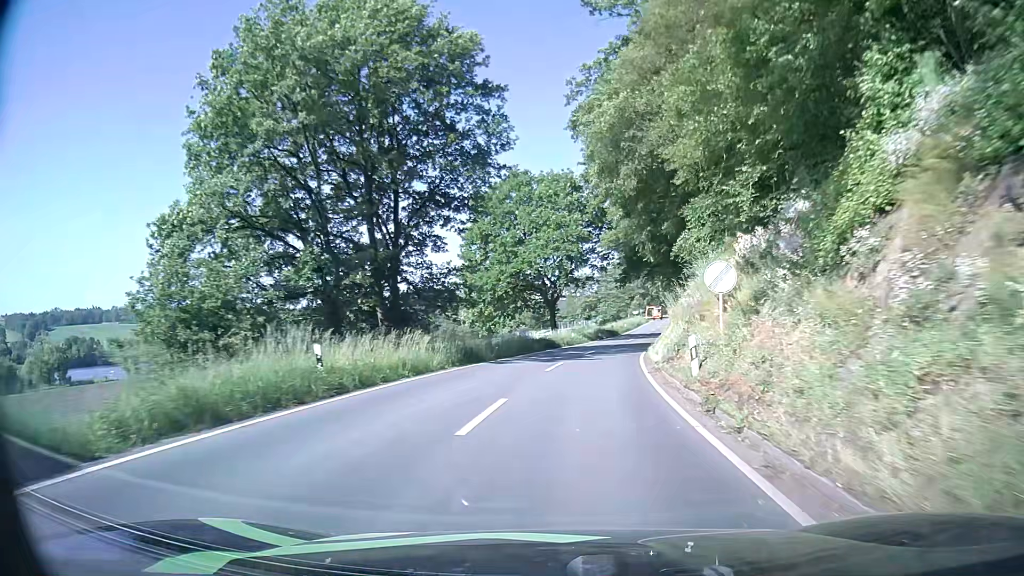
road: secondary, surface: asphalt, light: Day
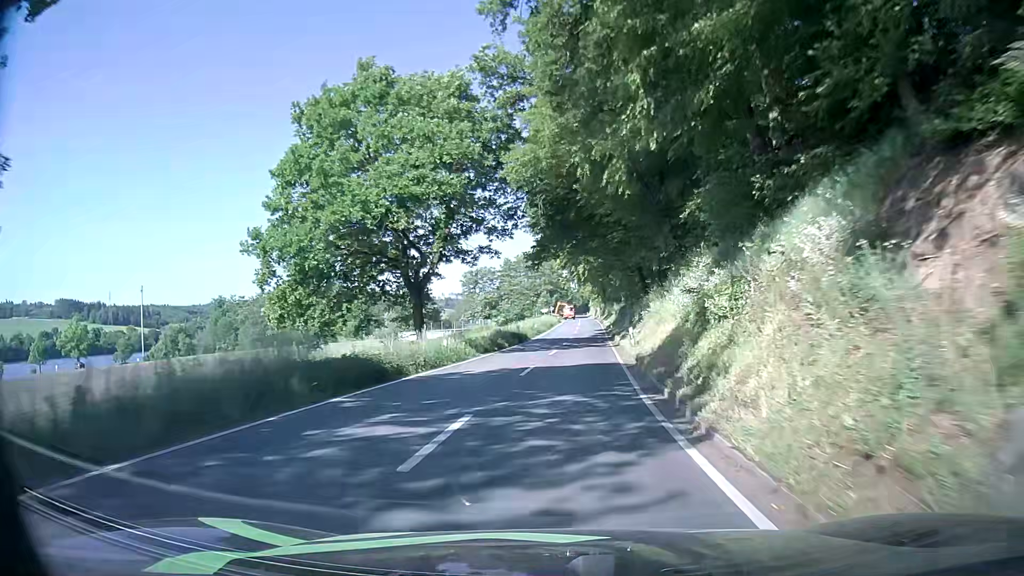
(+1.7, +25.9) m; +8°
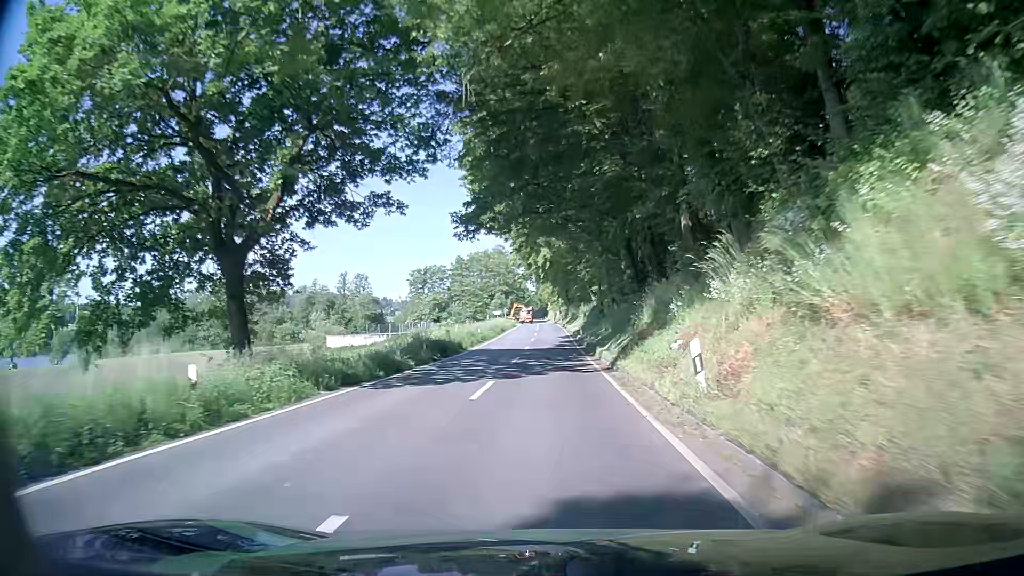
(+0.6, +17.5) m; +4°
